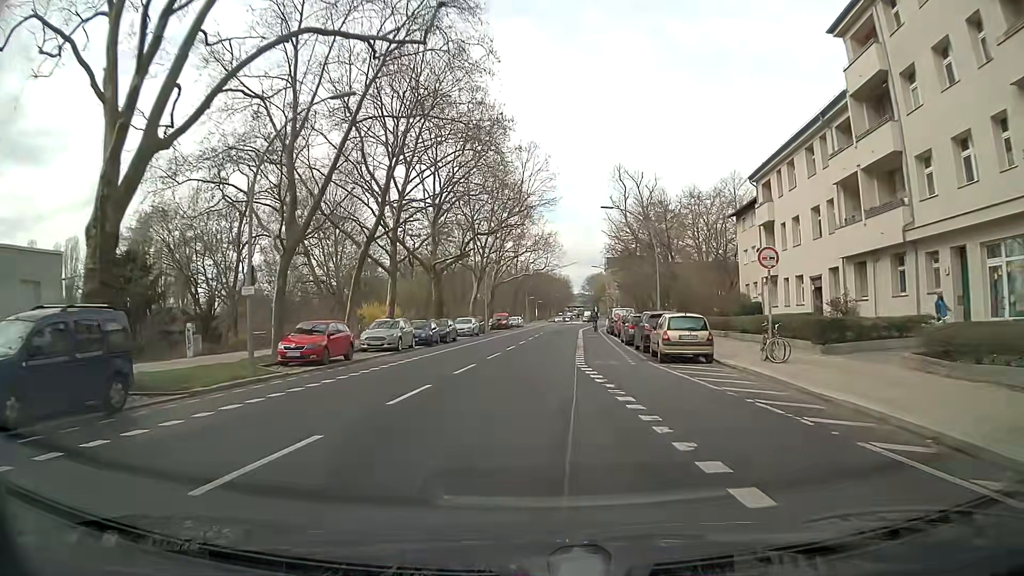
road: secondary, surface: asphalt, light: Day
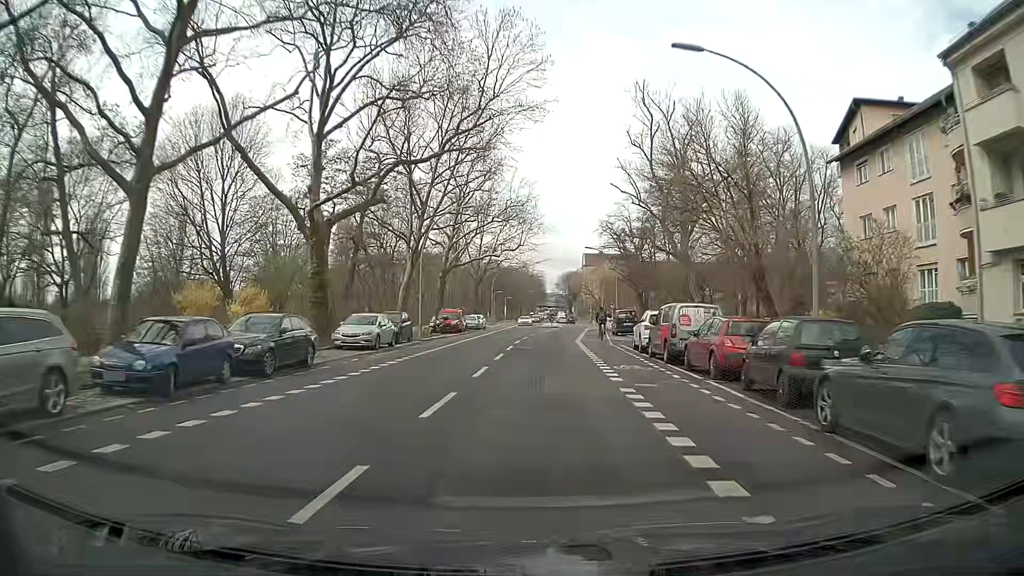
(+0.3, +25.5) m; +2°
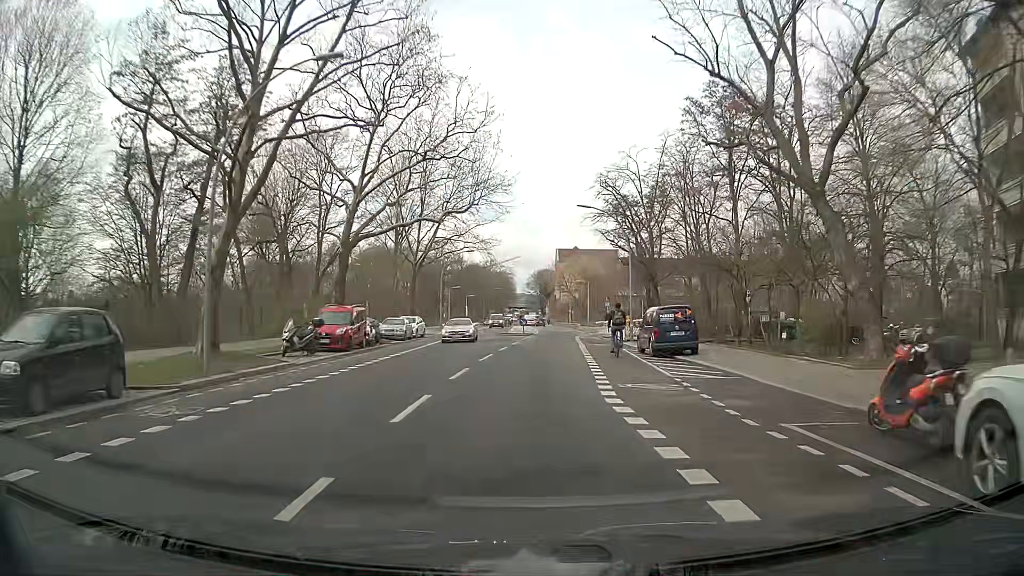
(+0.7, +23.9) m; +3°
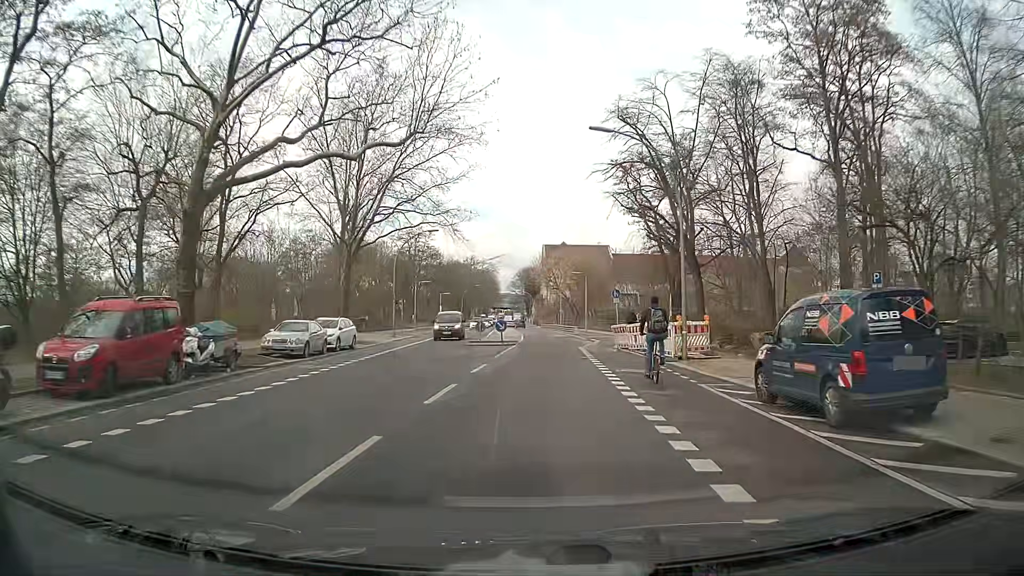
(+0.2, +15.8) m; +1°
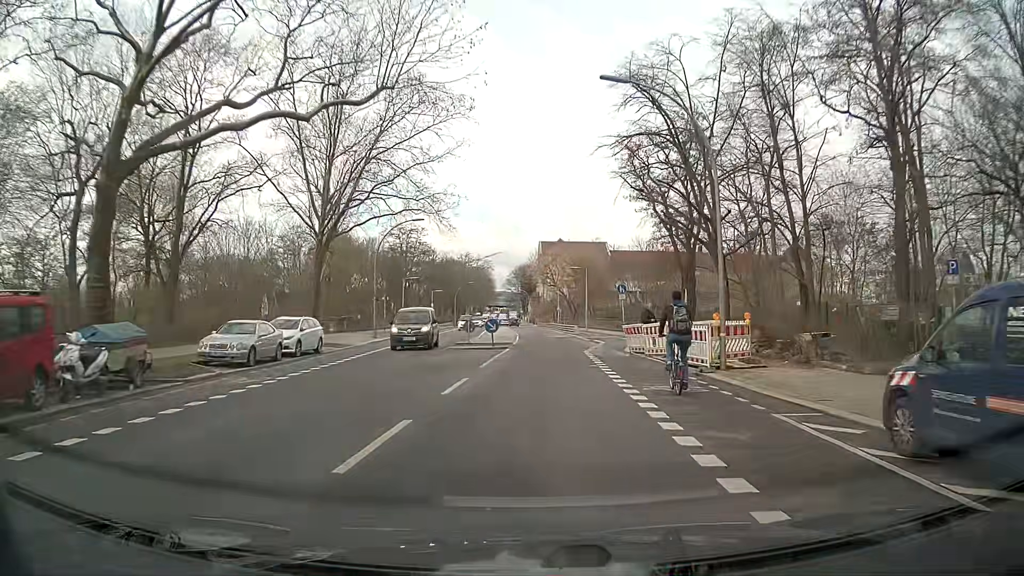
(+0.1, +4.8) m; +1°
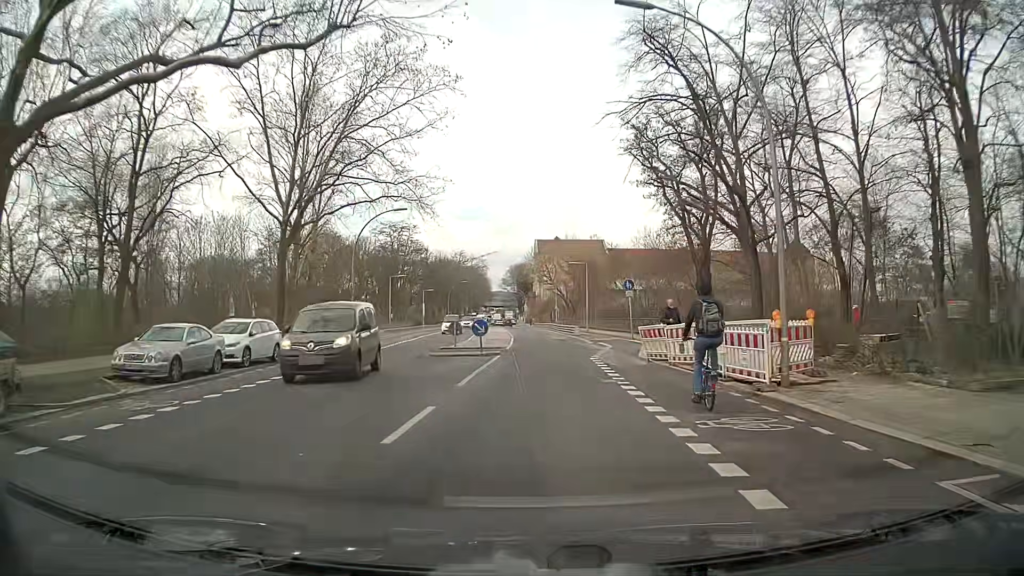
(+0.1, +4.5) m; 0°
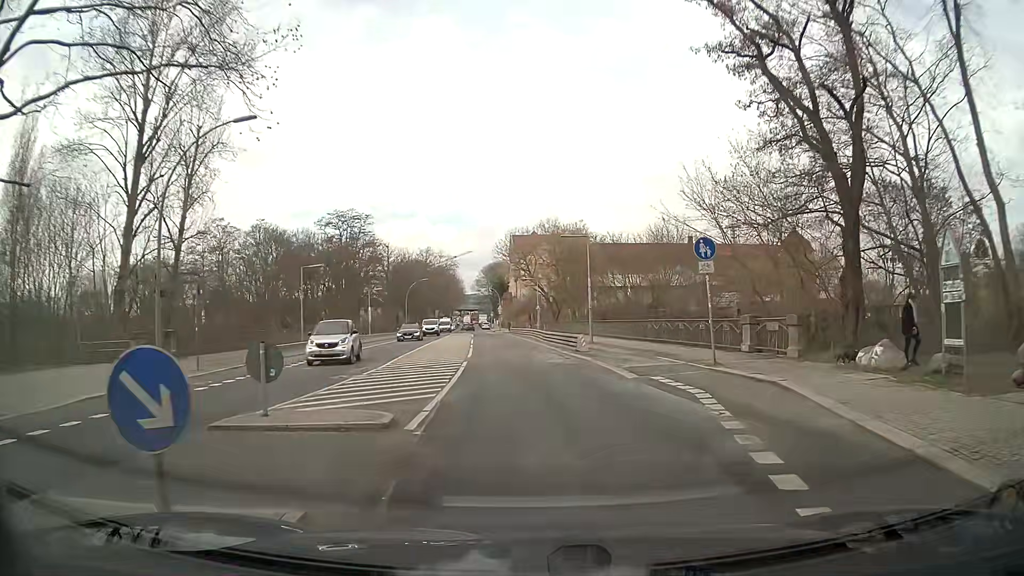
(+0.3, +19.7) m; +1°
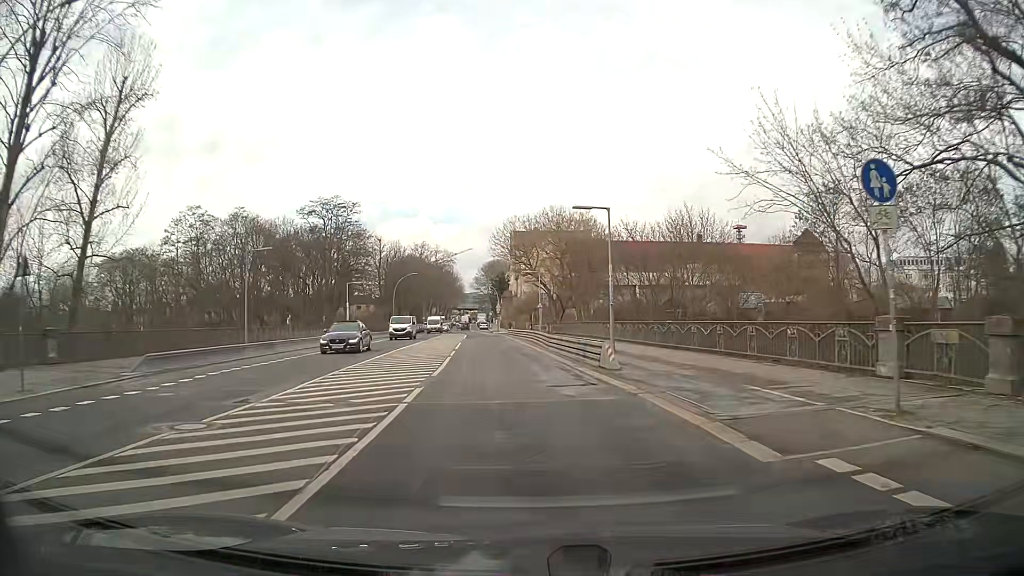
(+0.2, +9.4) m; +1°
(0, +10) (-1, +20) (-2, +30) (-3, +40) (-4, +50) (-4, +60) (-5, +70) (-6, +80) (-7, +90) (-9, +100) m
